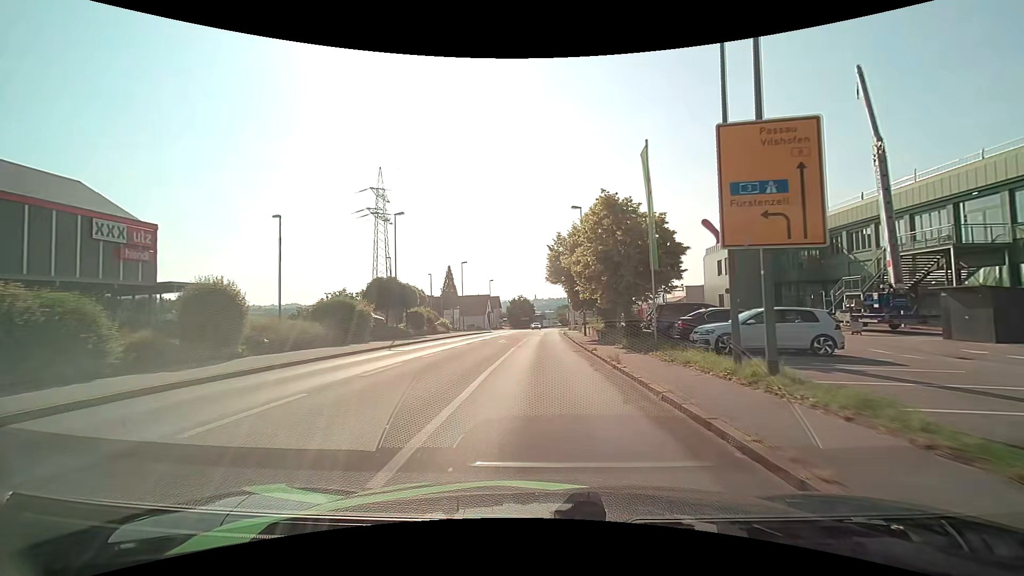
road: tertiary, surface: asphalt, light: Day
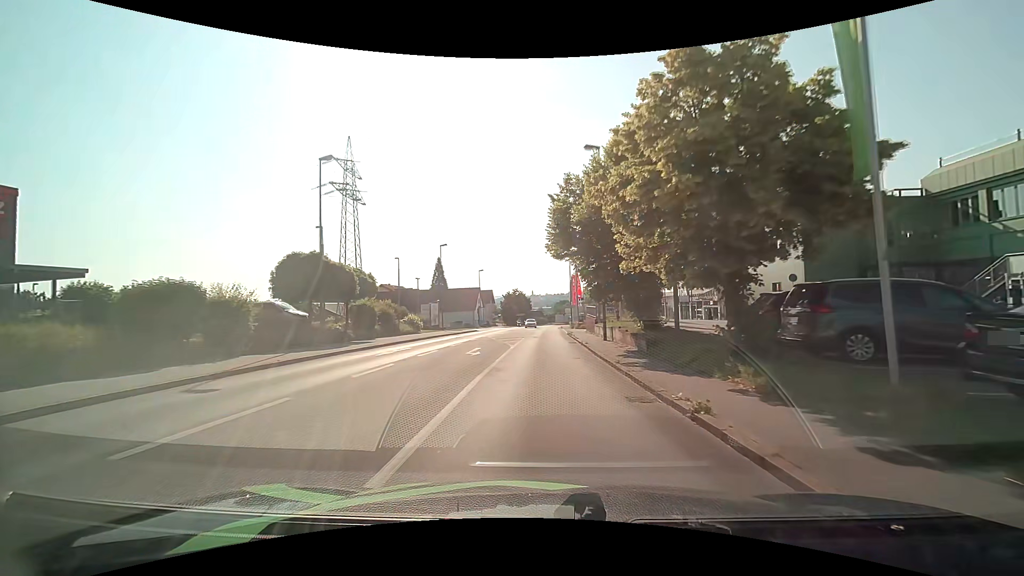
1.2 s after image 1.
(0.0, +13.2) m; +1°
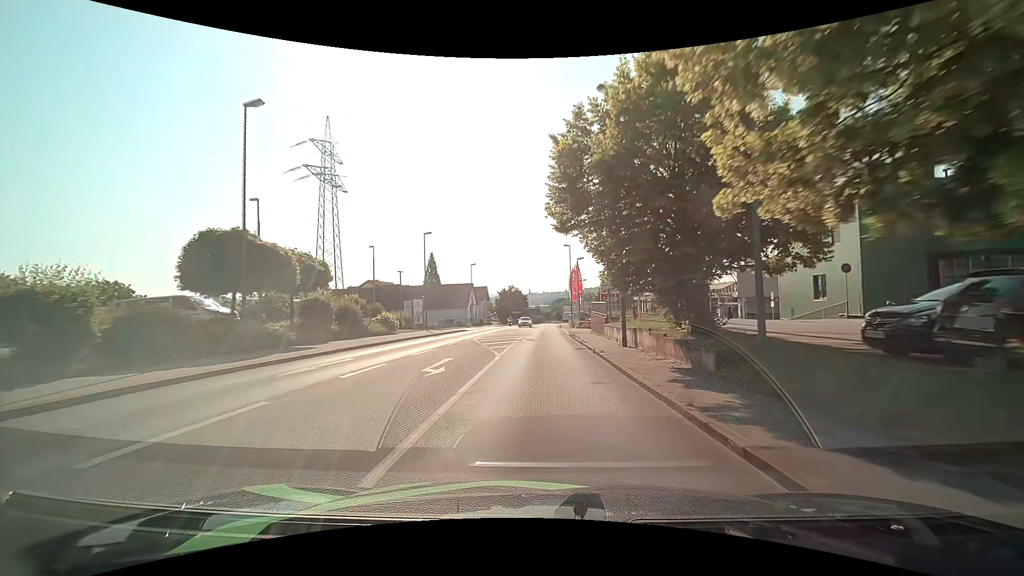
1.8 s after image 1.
(-0.1, +6.7) m; 0°
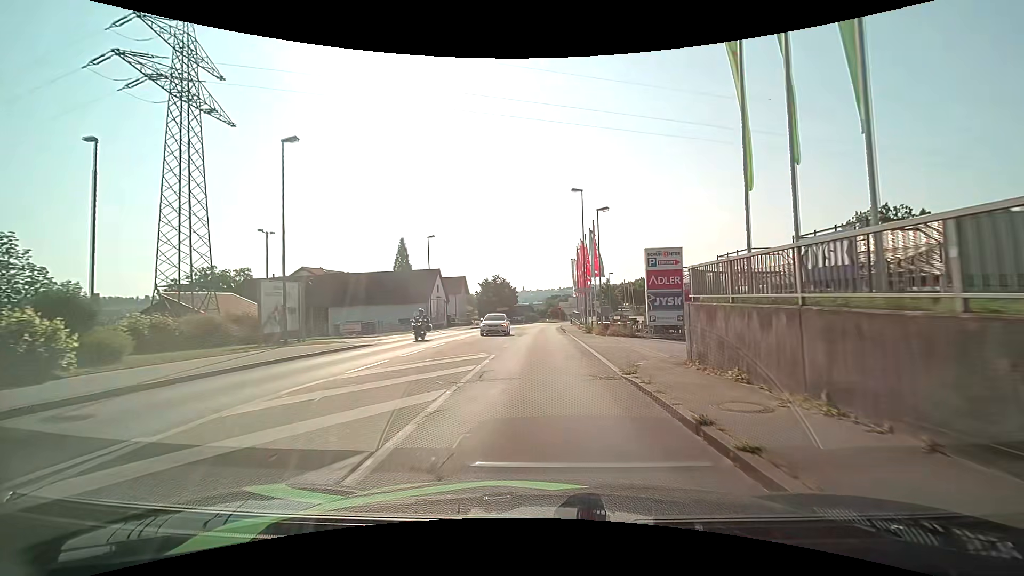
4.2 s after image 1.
(+0.3, +26.3) m; +1°
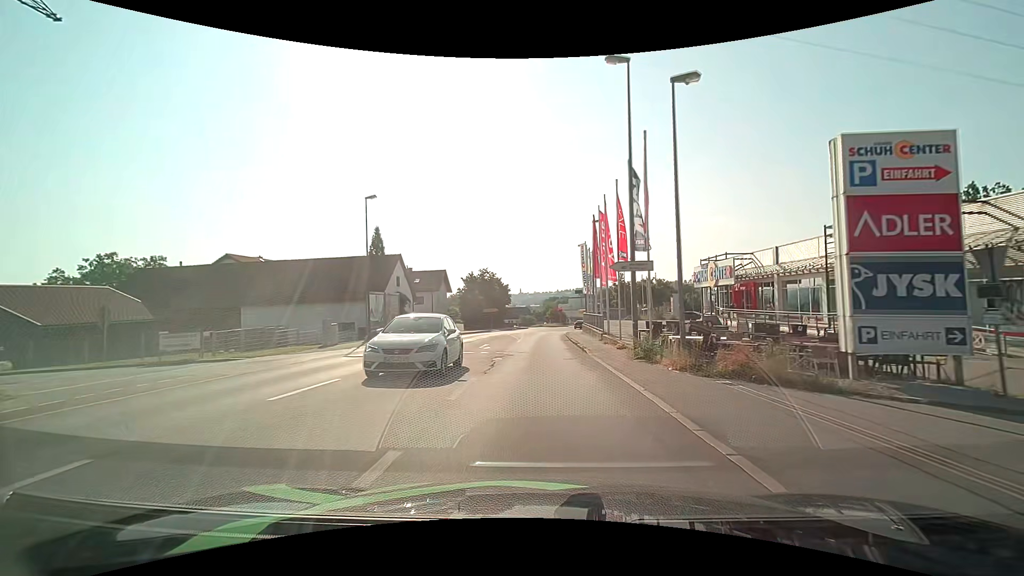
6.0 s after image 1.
(+0.1, +18.5) m; +1°
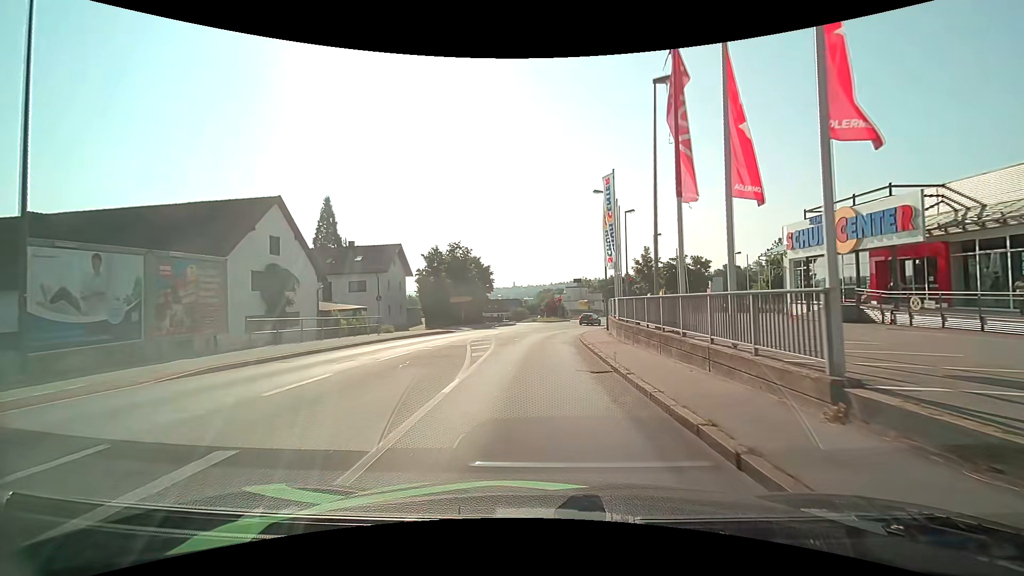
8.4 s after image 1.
(+0.1, +22.6) m; +1°
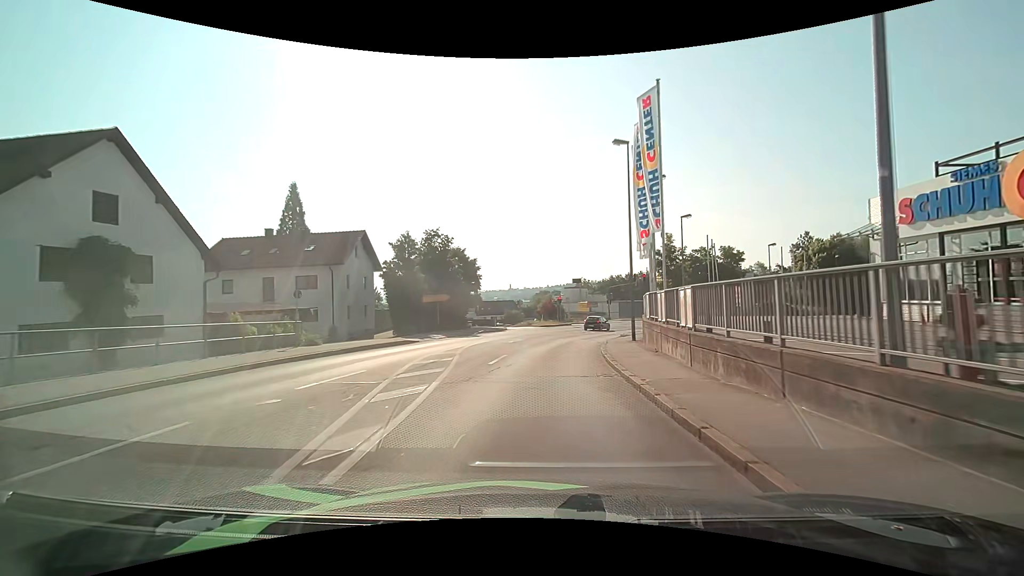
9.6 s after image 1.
(0.0, +10.9) m; 0°
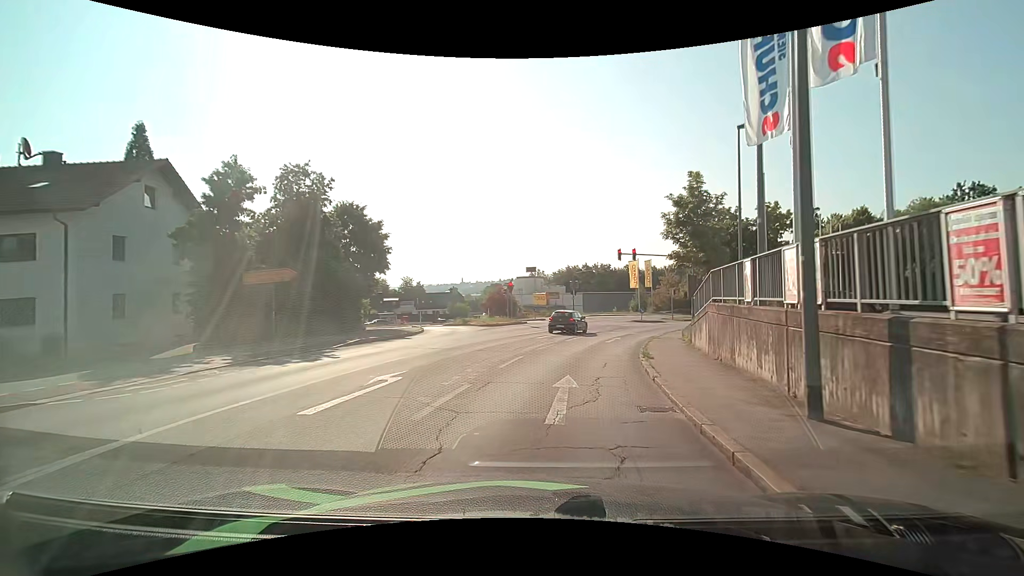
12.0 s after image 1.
(+0.8, +19.1) m; +5°
